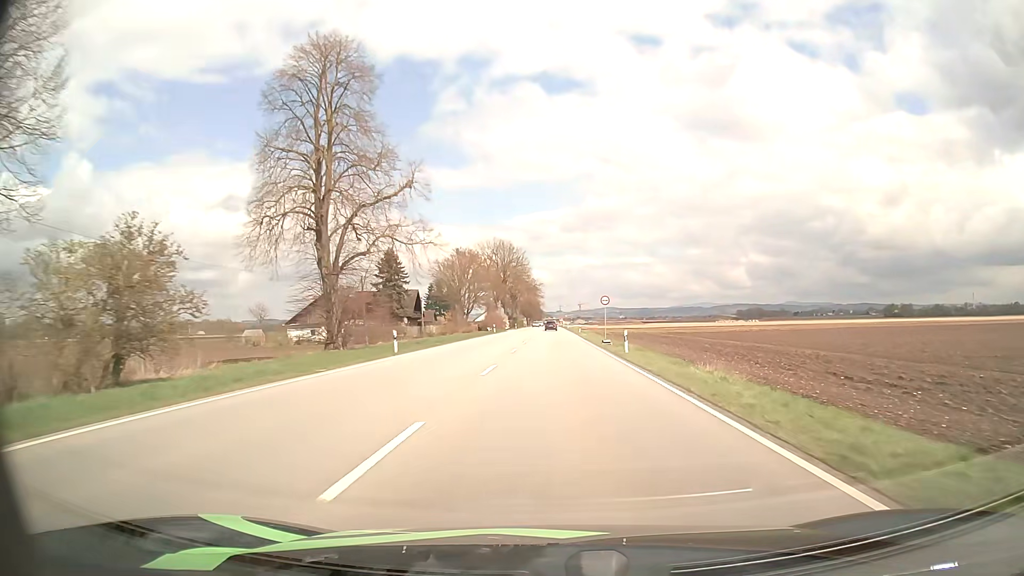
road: primary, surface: asphalt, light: Day
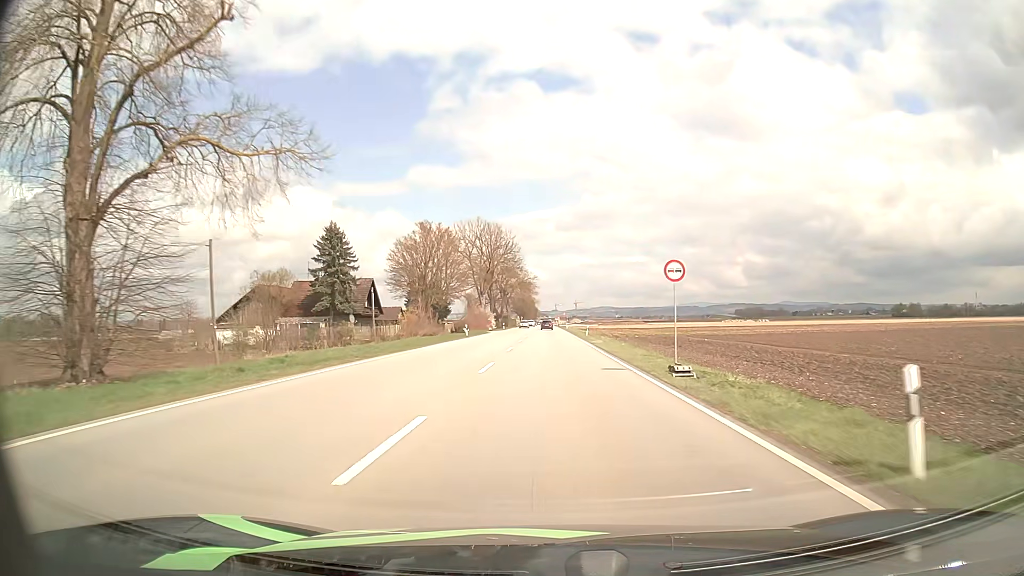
(+0.1, +23.5) m; 0°
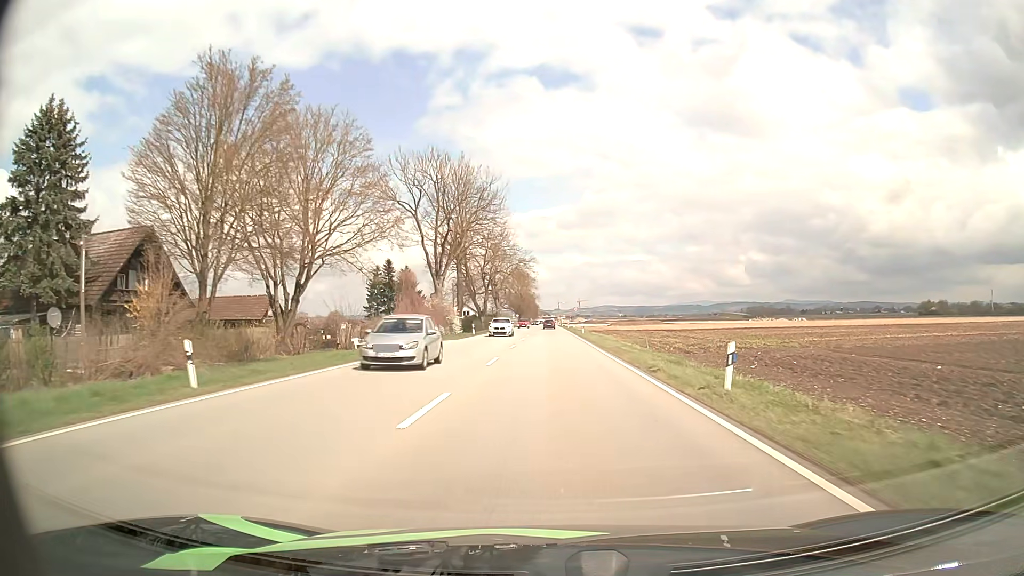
(0.0, +44.9) m; 0°
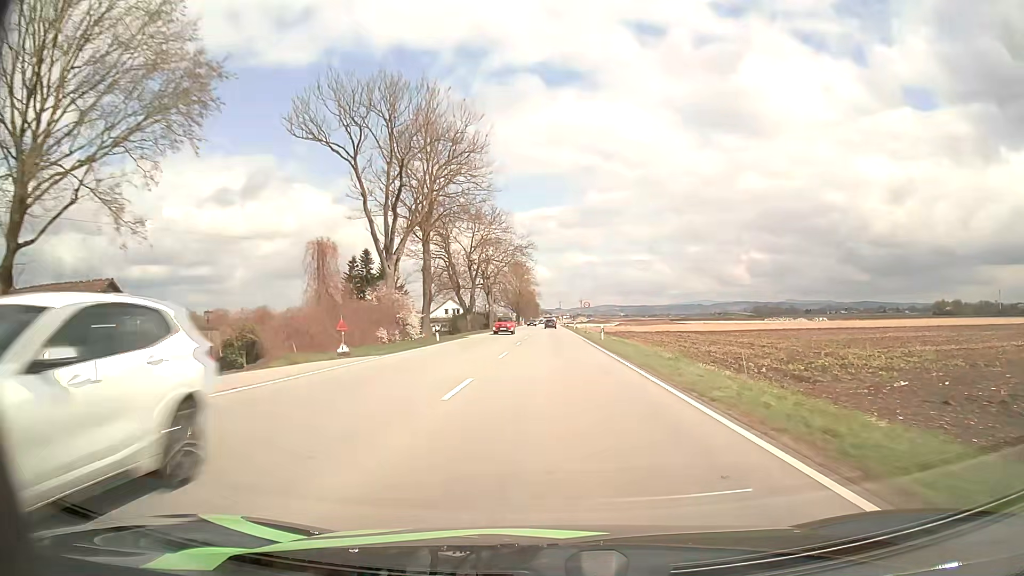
(0.0, +20.9) m; 0°
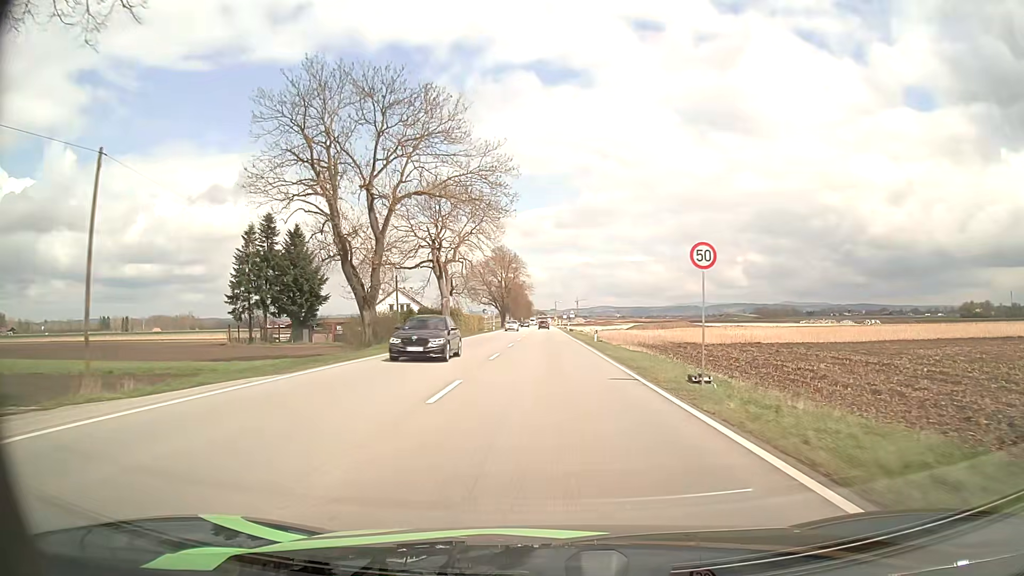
(+0.2, +47.9) m; 0°
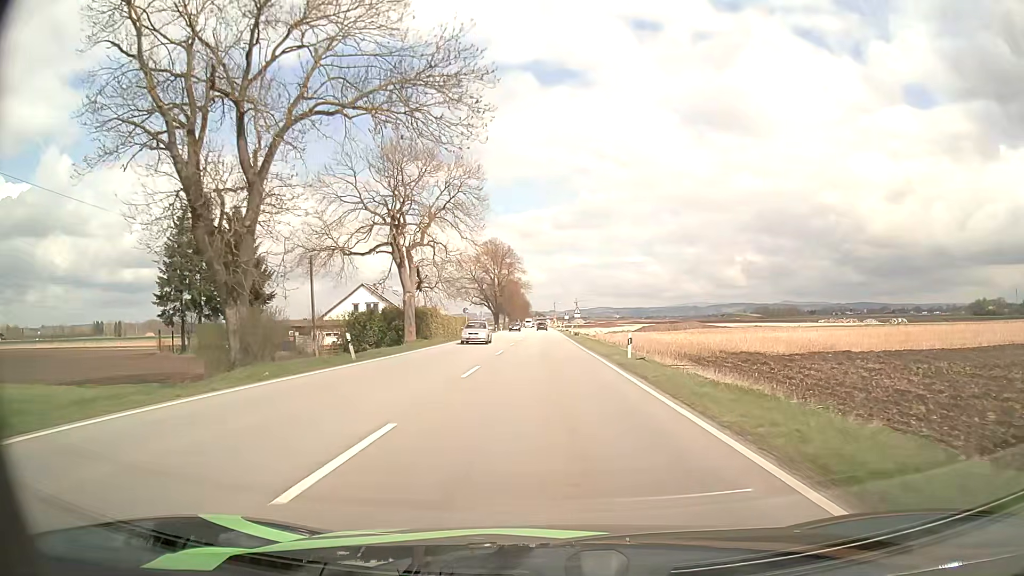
(+0.1, +18.4) m; 0°
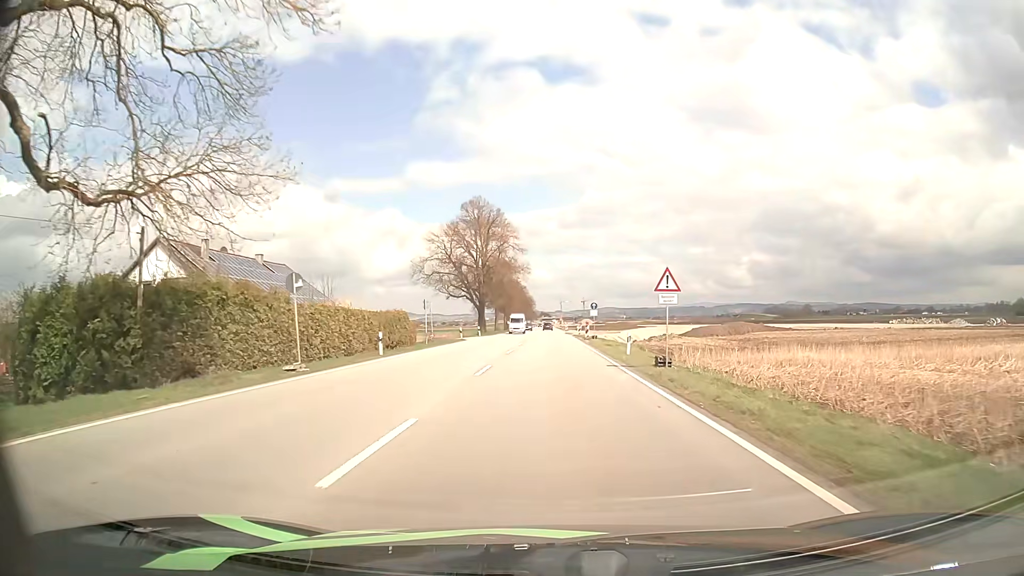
(-0.4, +47.3) m; -1°
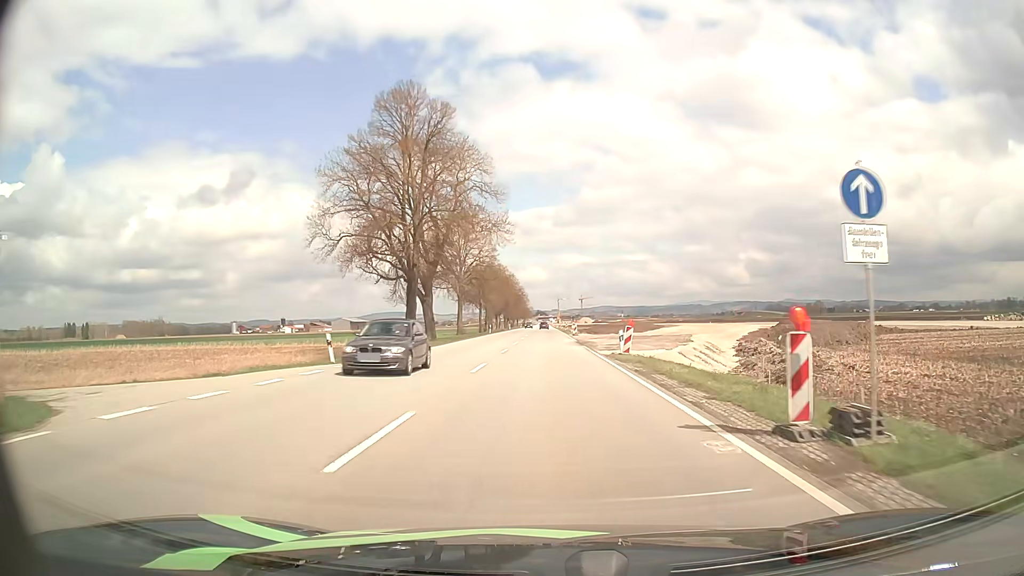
(+0.2, +47.4) m; 0°
(0, +10) (0, +20) (0, +30) (0, +40) (0, +50) (0, +60) (0, +70) (0, +80) (0, +90) (-1, +100) m
